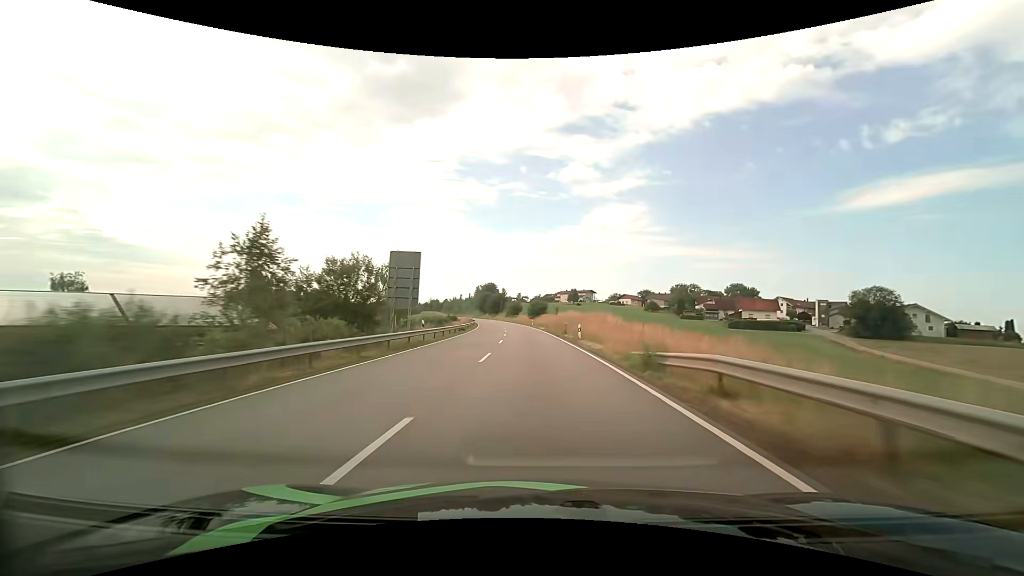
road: primary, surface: asphalt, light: Day
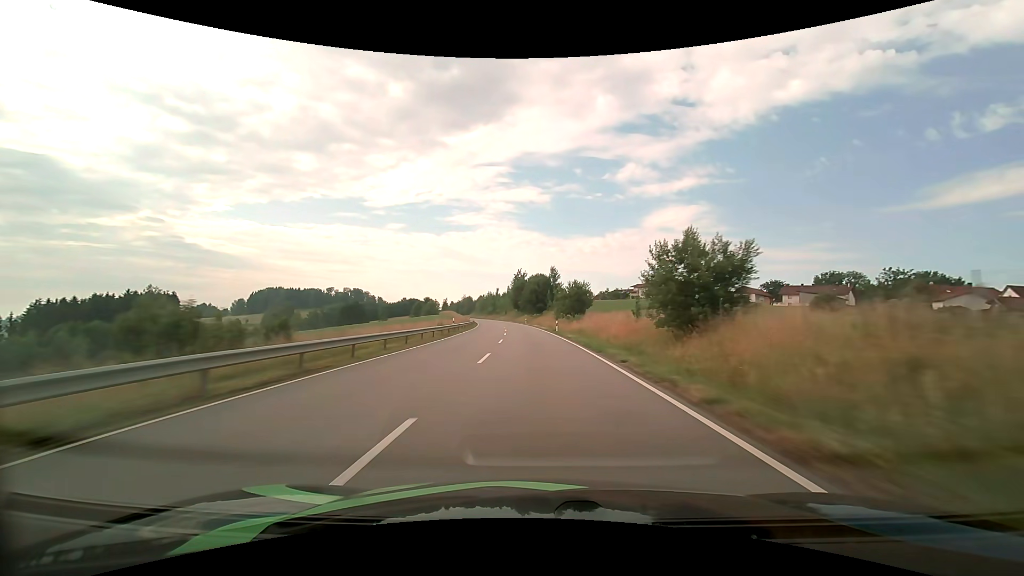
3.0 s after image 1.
(-4.6, +85.7) m; -6°
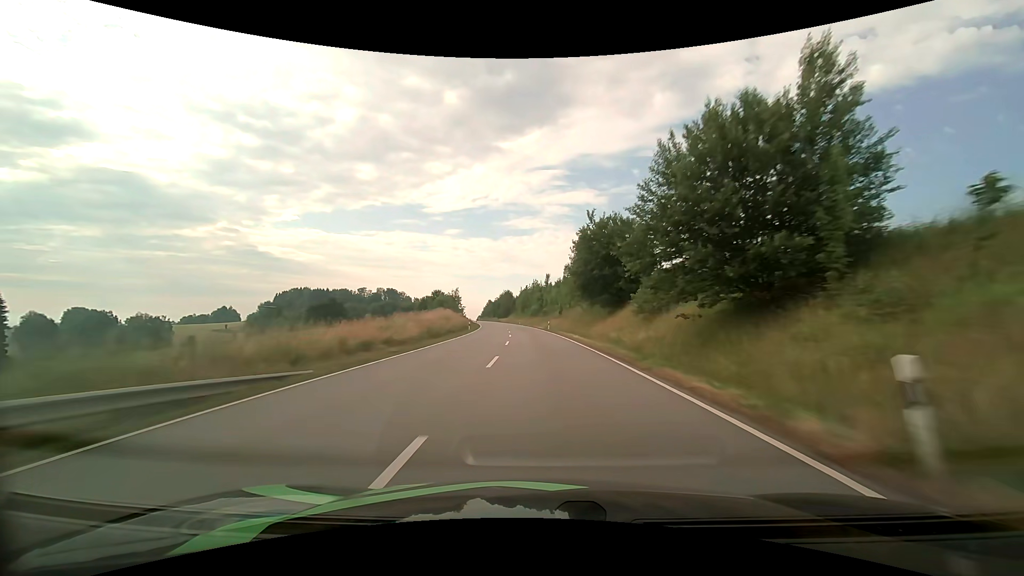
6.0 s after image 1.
(-5.1, +85.2) m; -7°
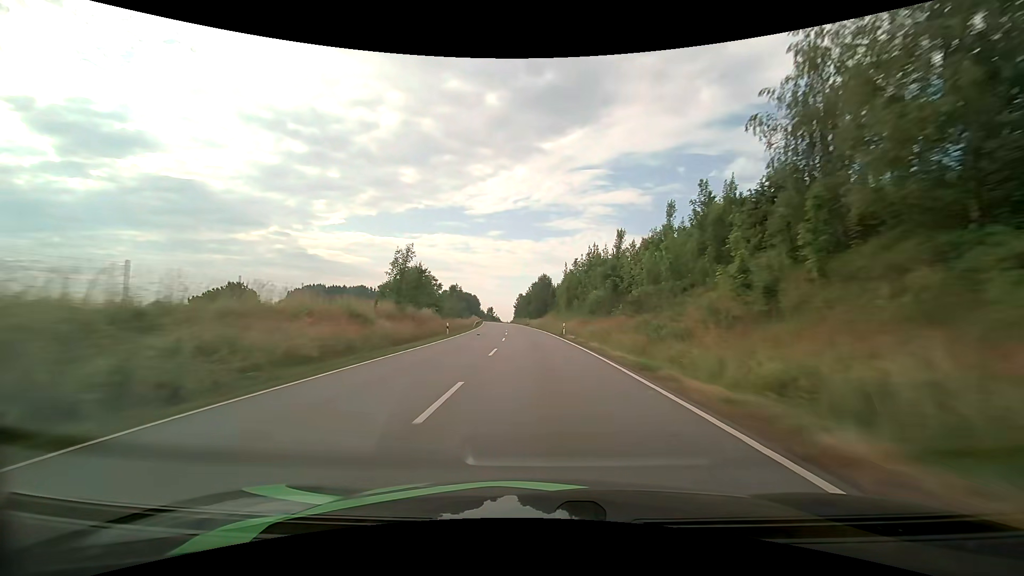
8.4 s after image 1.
(-2.6, +67.6) m; -5°
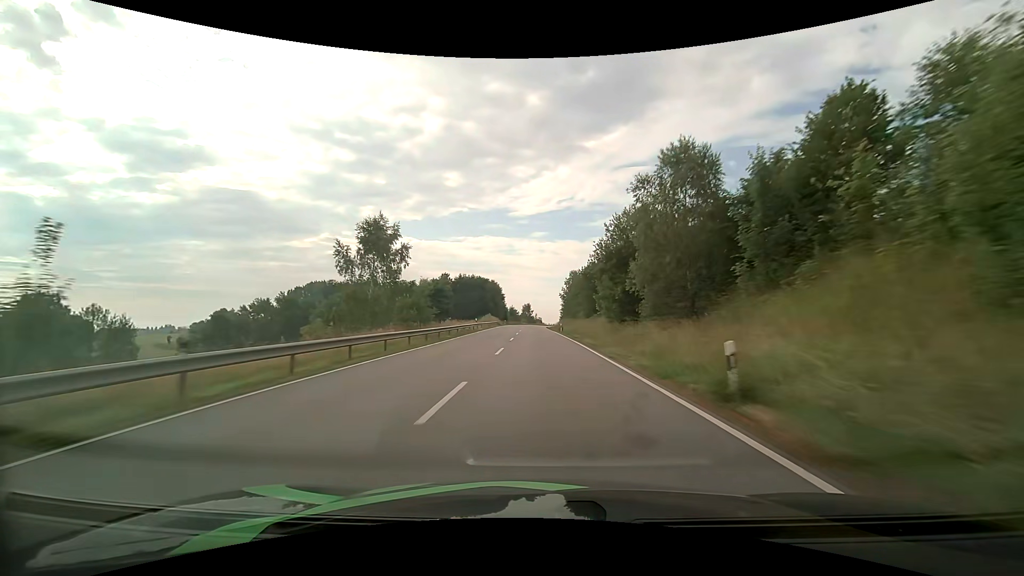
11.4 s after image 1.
(-4.6, +84.3) m; -6°
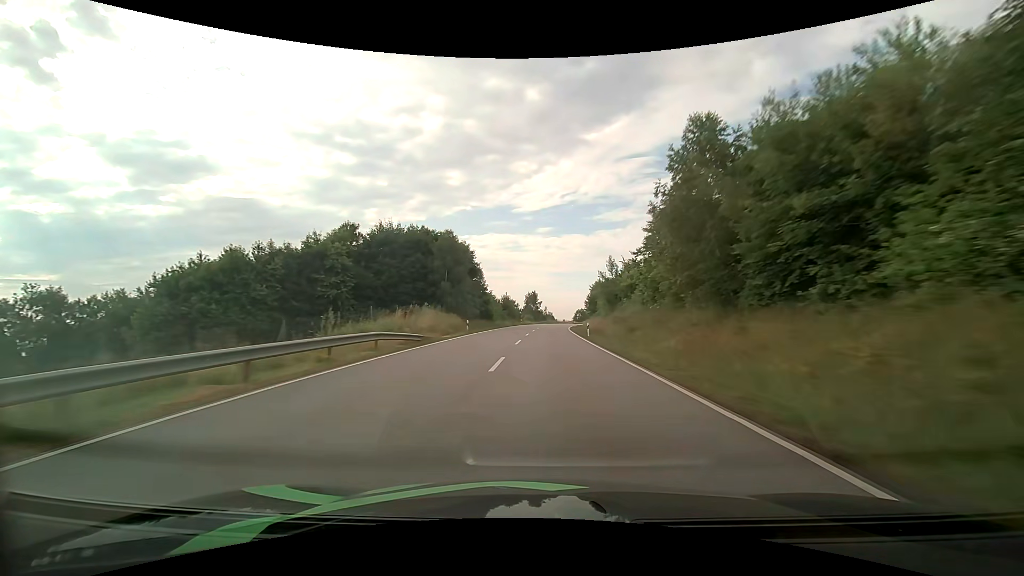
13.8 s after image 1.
(-1.0, +66.8) m; -1°
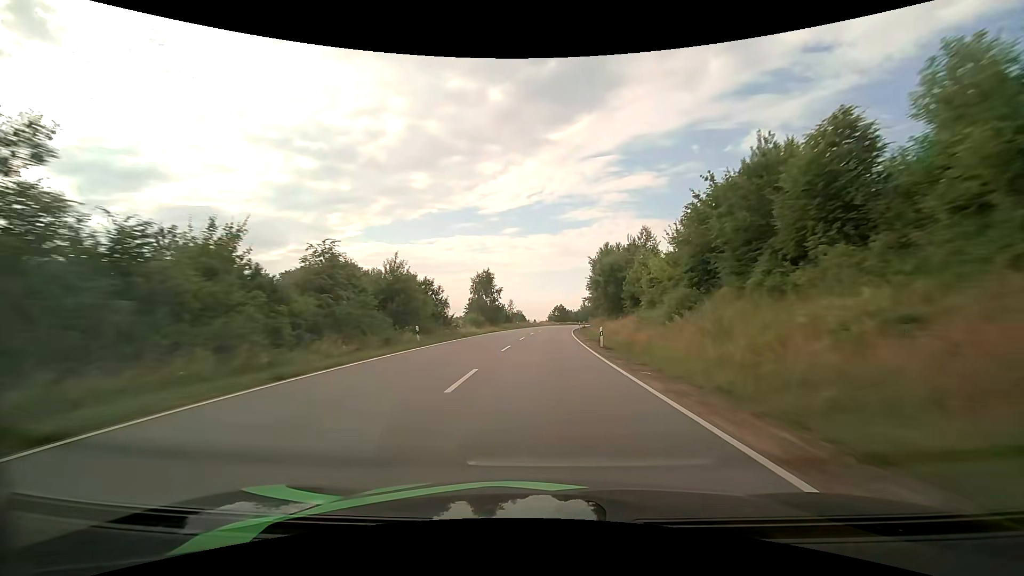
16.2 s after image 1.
(+1.3, +62.7) m; +3°
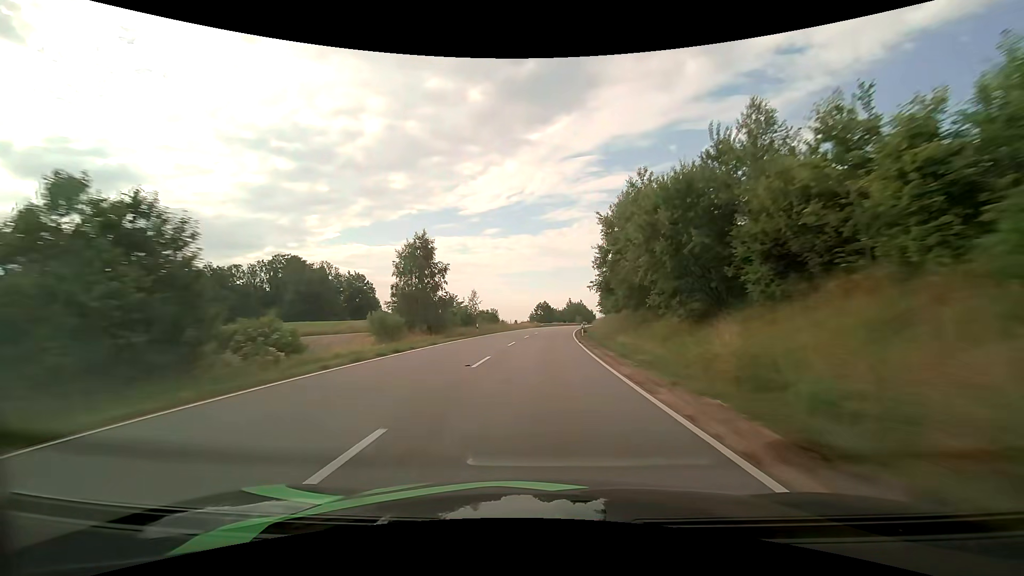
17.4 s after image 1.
(+0.6, +31.1) m; +2°
(0, +10) (0, +20) (+1, +30) (+1, +40) (+2, +50) (+2, +60) (+3, +70) (+4, +80) (+5, +90) (+6, +100) m
